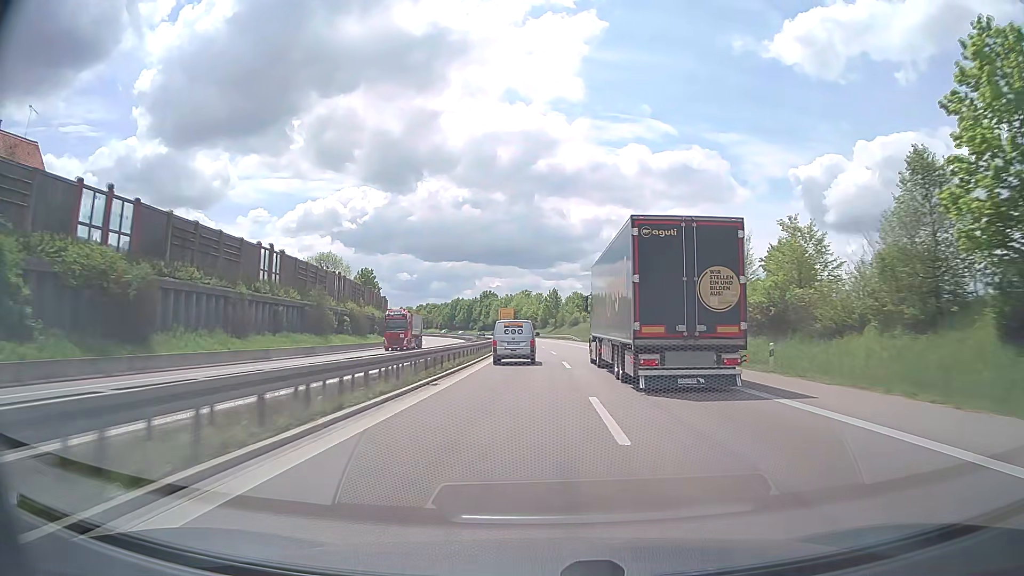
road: trunk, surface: asphalt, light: Day
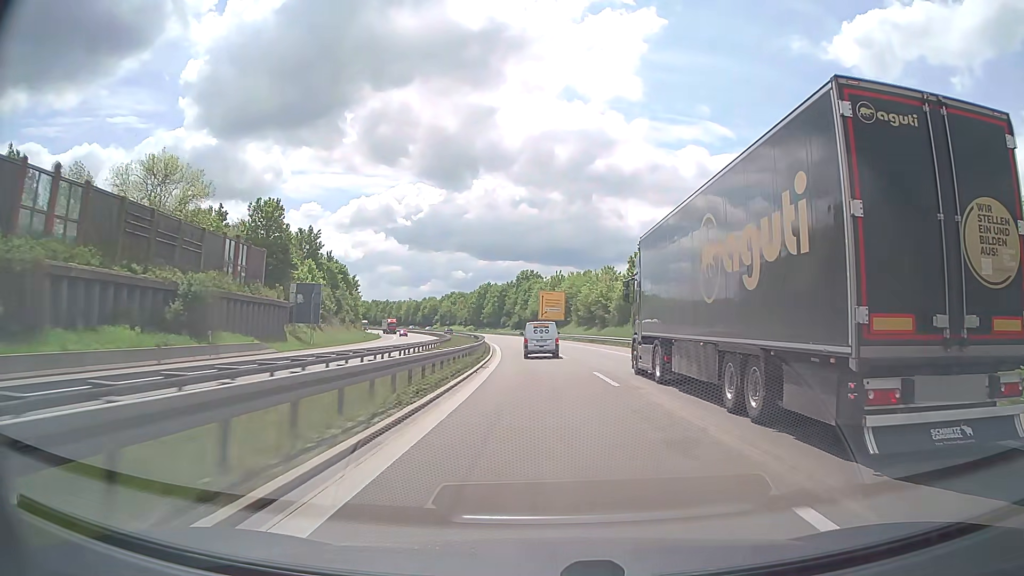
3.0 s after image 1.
(-2.8, +81.5) m; -4°
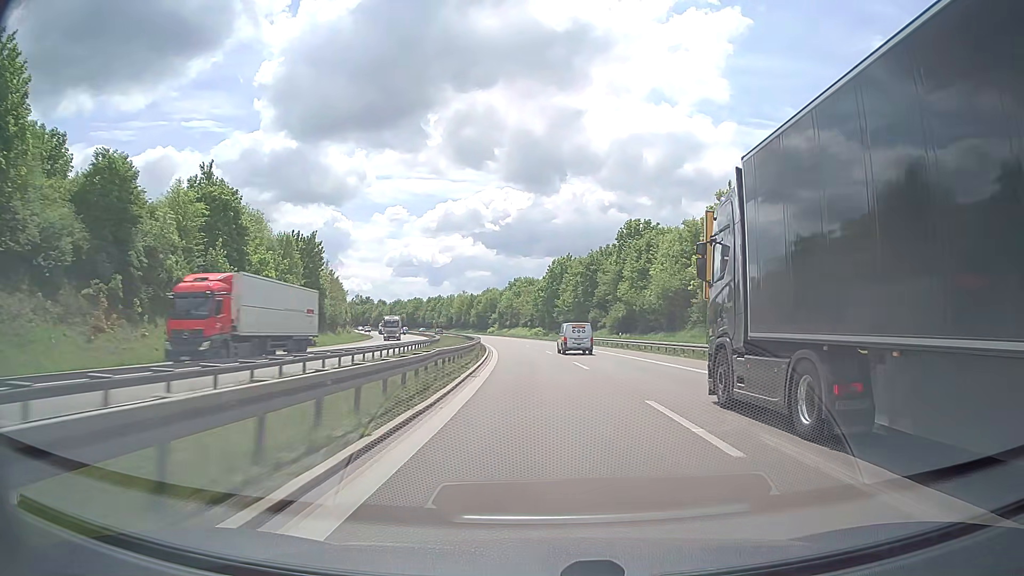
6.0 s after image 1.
(-5.0, +81.8) m; -8°
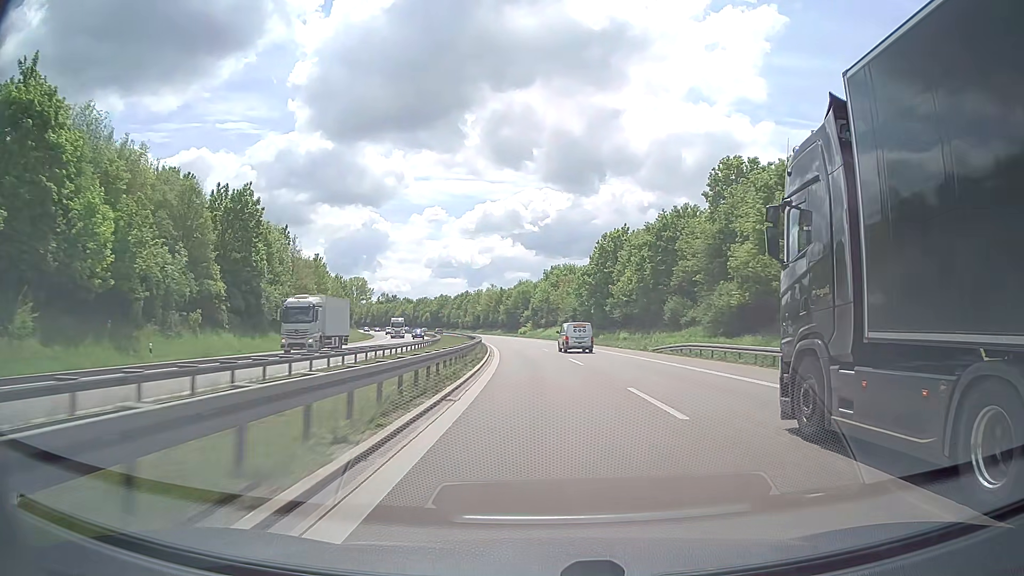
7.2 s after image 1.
(-0.9, +32.9) m; -3°
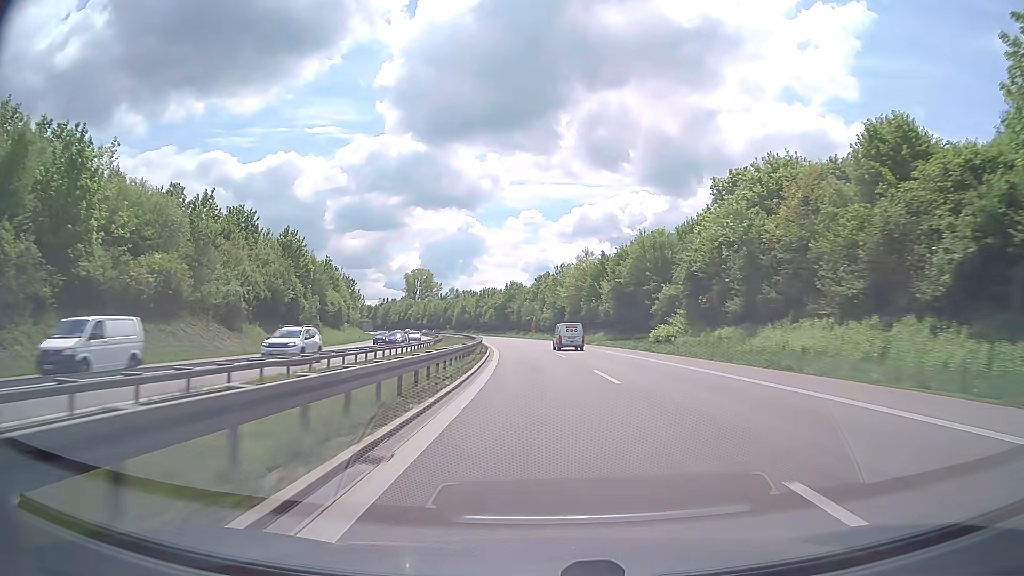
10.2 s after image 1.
(-5.9, +82.5) m; -8°
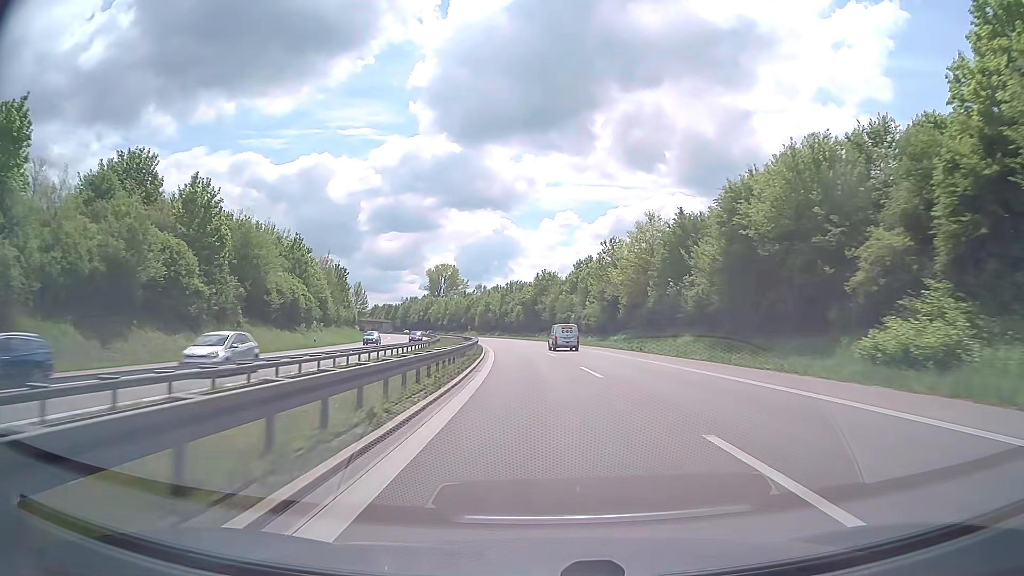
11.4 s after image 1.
(-1.0, +33.3) m; -3°
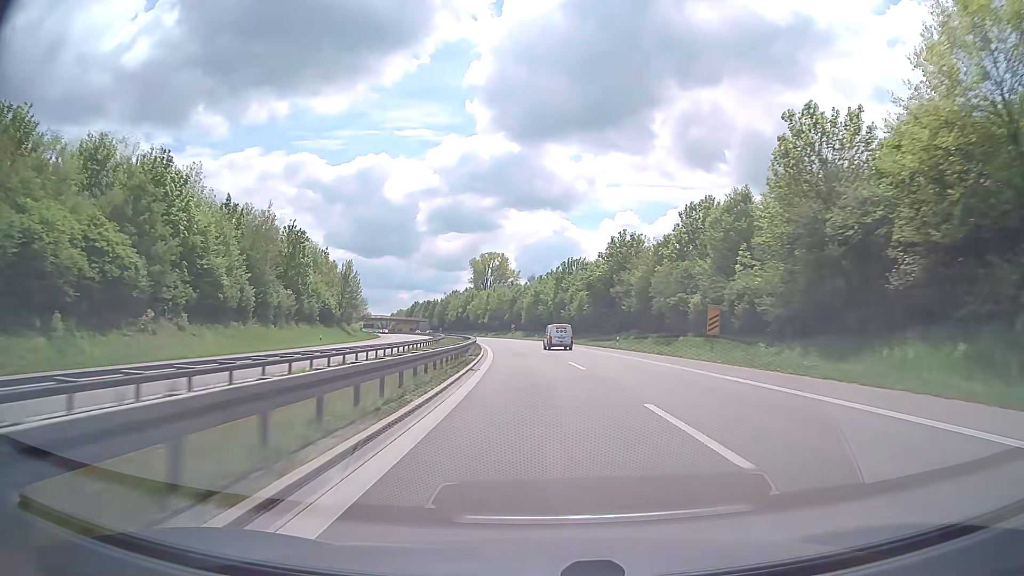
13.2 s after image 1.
(-2.1, +50.1) m; -5°
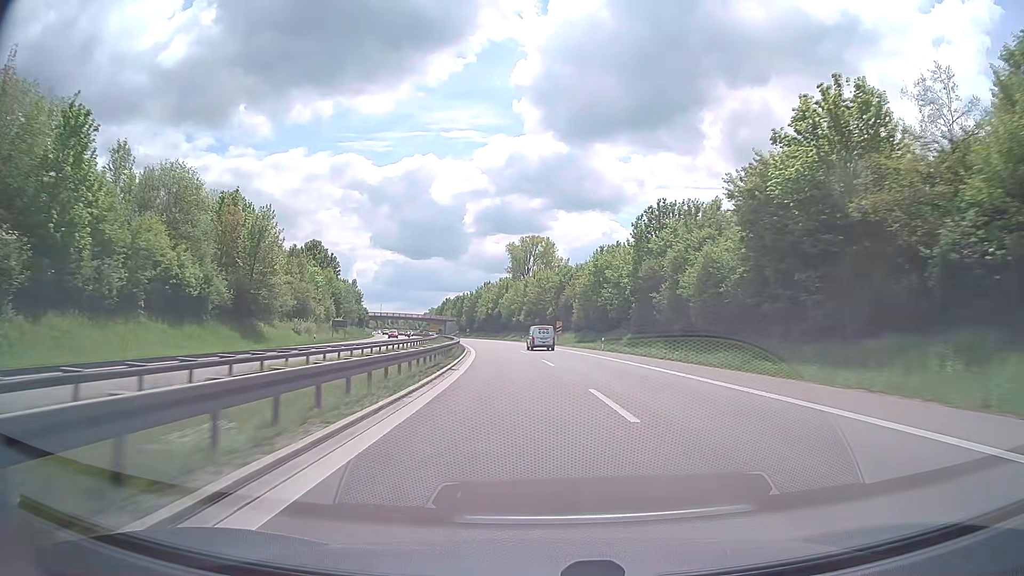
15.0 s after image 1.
(-2.0, +50.4) m; -4°
(0, +10) (0, +20) (-1, +30) (-1, +40) (-2, +50) (-2, +60) (-3, +70) (-5, +80) (-6, +90) (-8, +100) m
